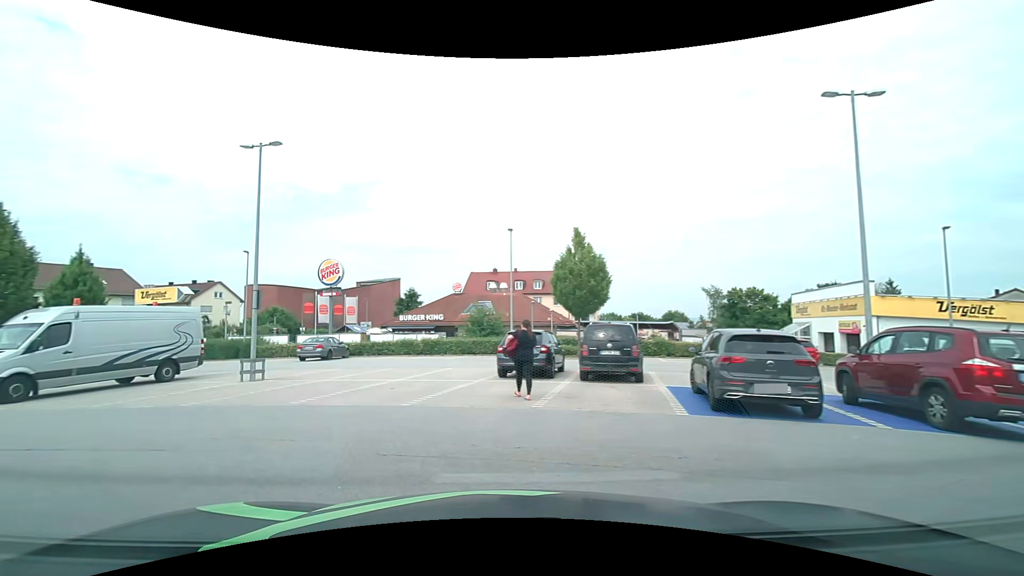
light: Day
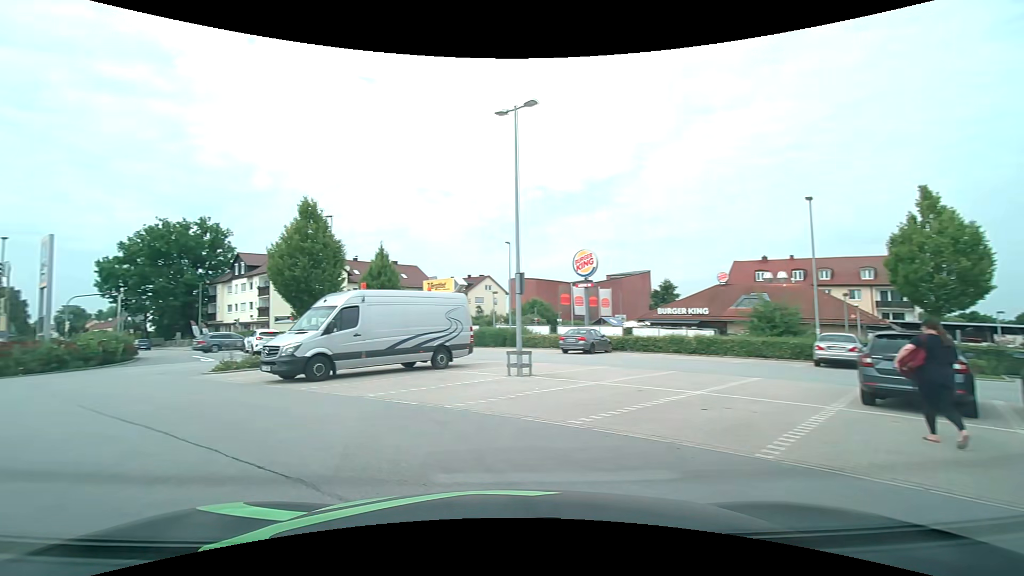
(-0.9, +3.9) m; -28°
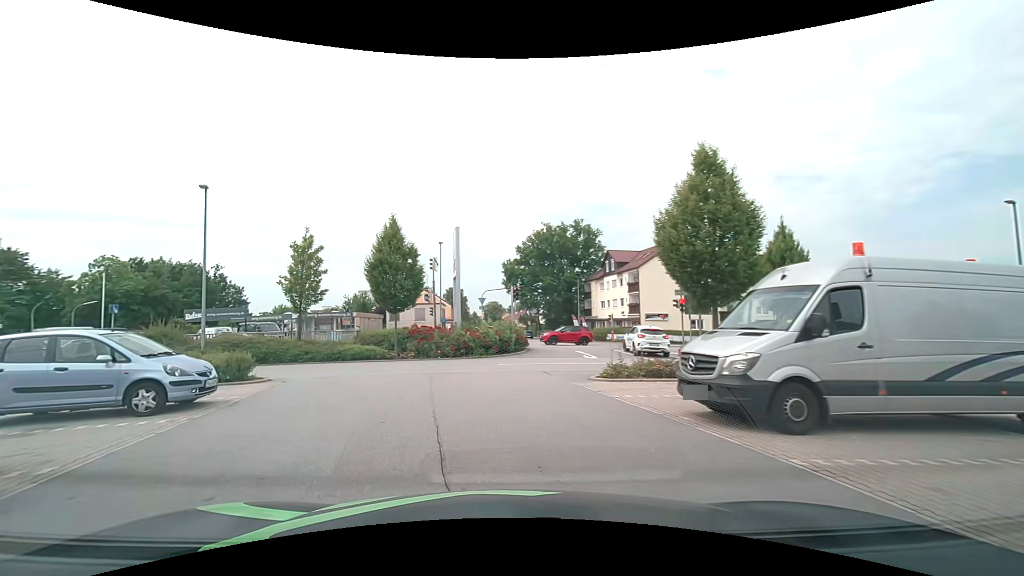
(-2.6, +6.6) m; -38°
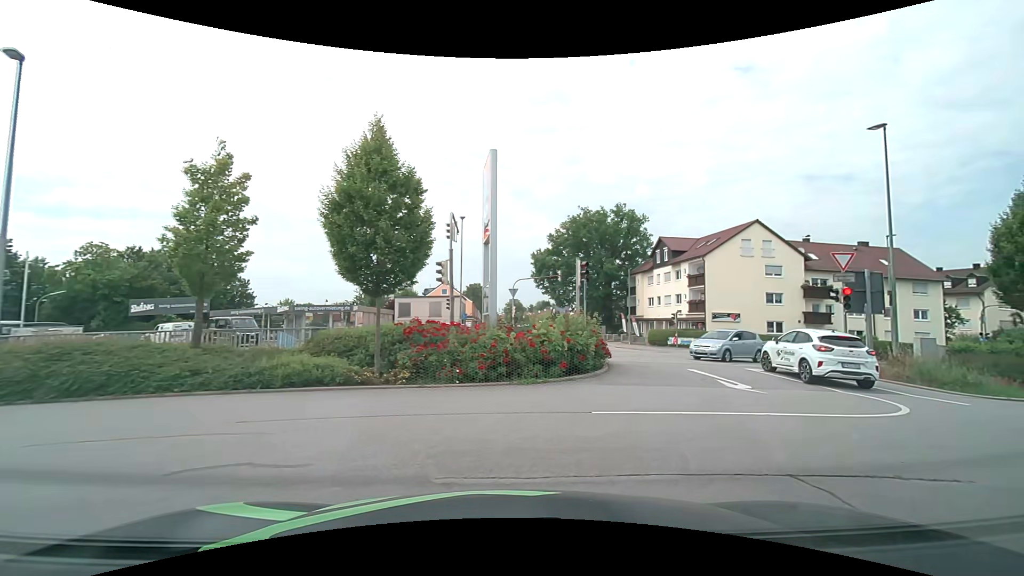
(-1.5, +11.0) m; -2°
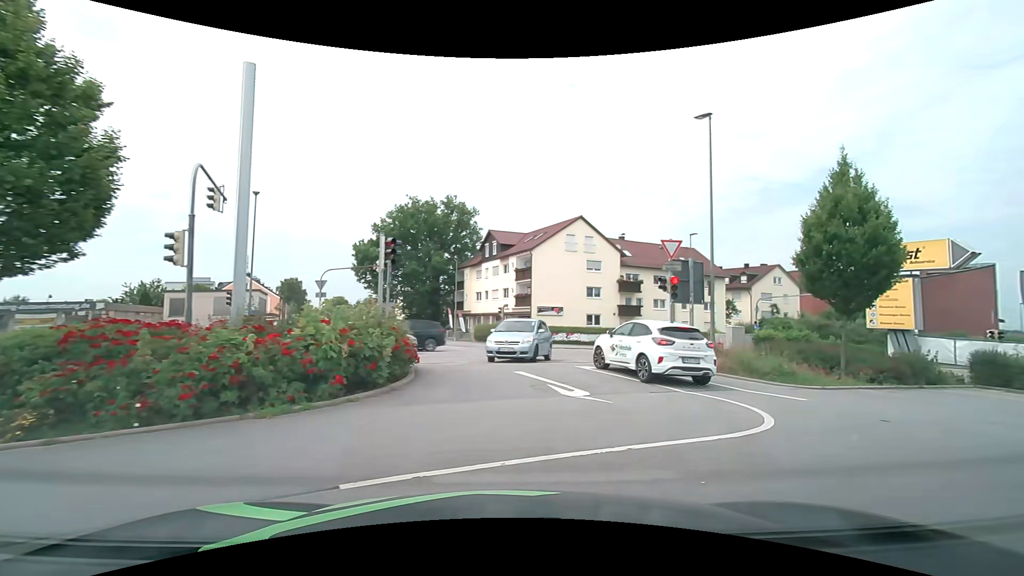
(+0.6, +3.8) m; +20°
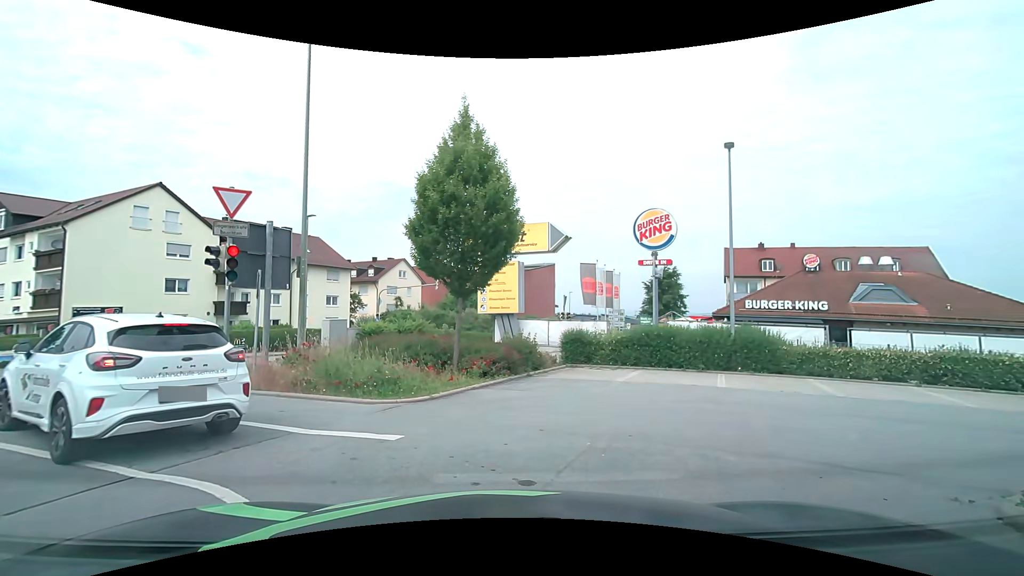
(+2.1, +5.7) m; +37°
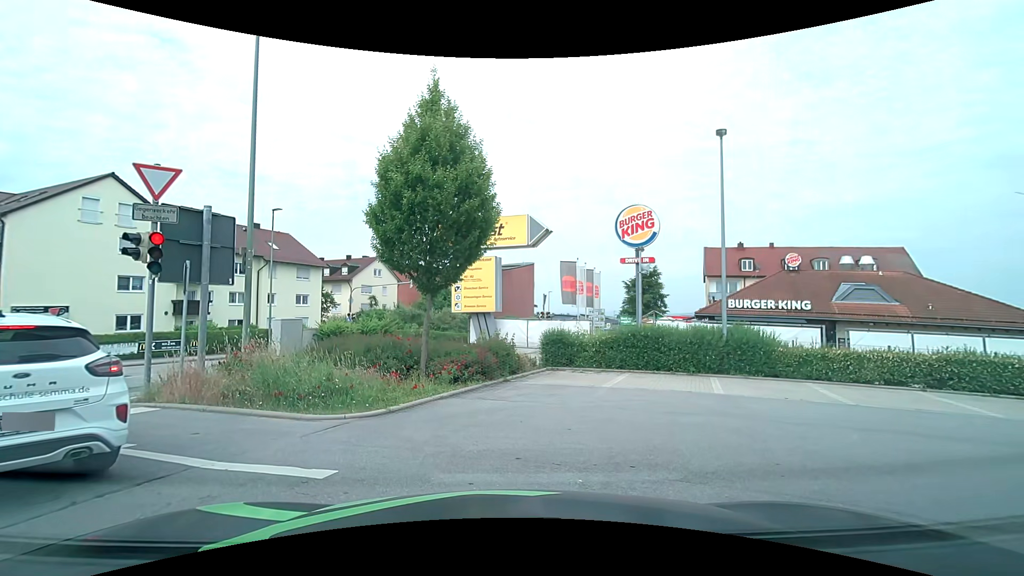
(+0.1, +1.3) m; +3°
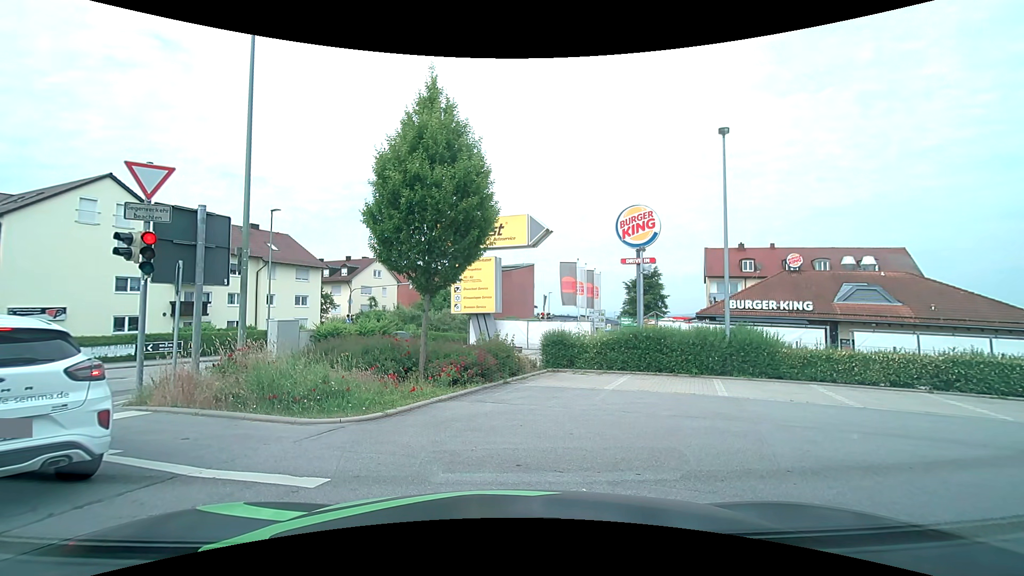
(0.0, +0.3) m; 0°
